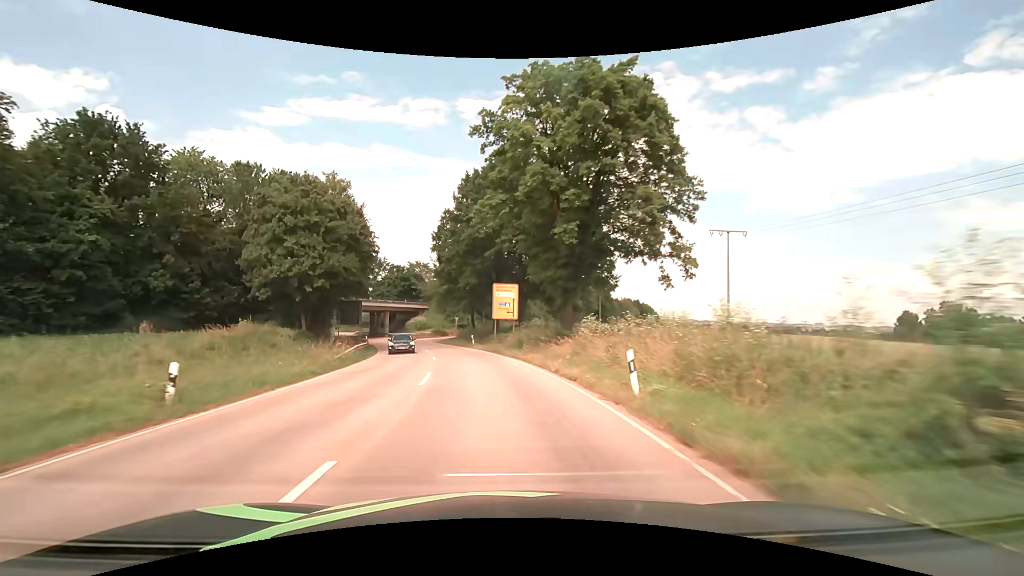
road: tertiary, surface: asphalt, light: Day
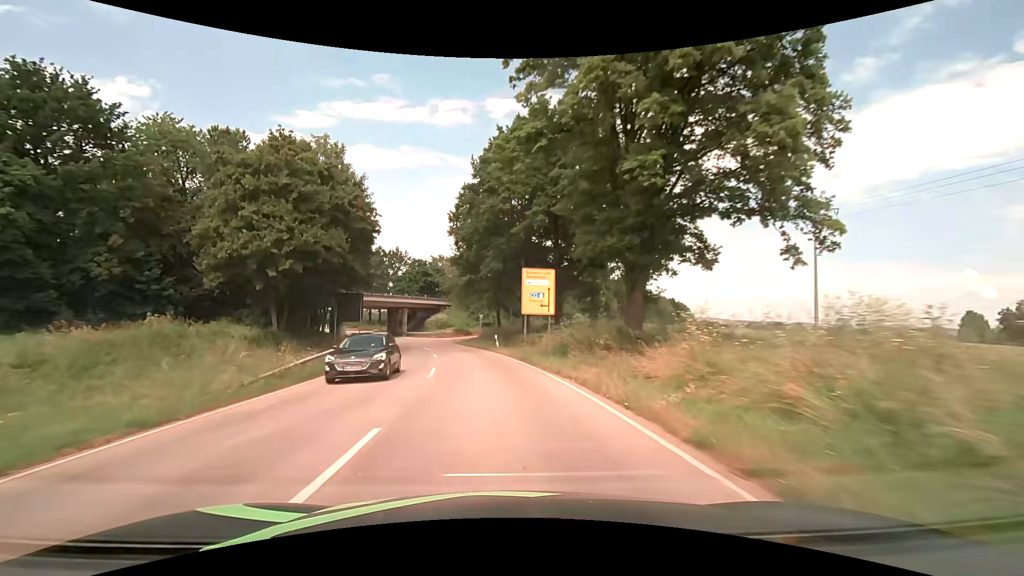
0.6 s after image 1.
(-0.3, +9.9) m; -3°
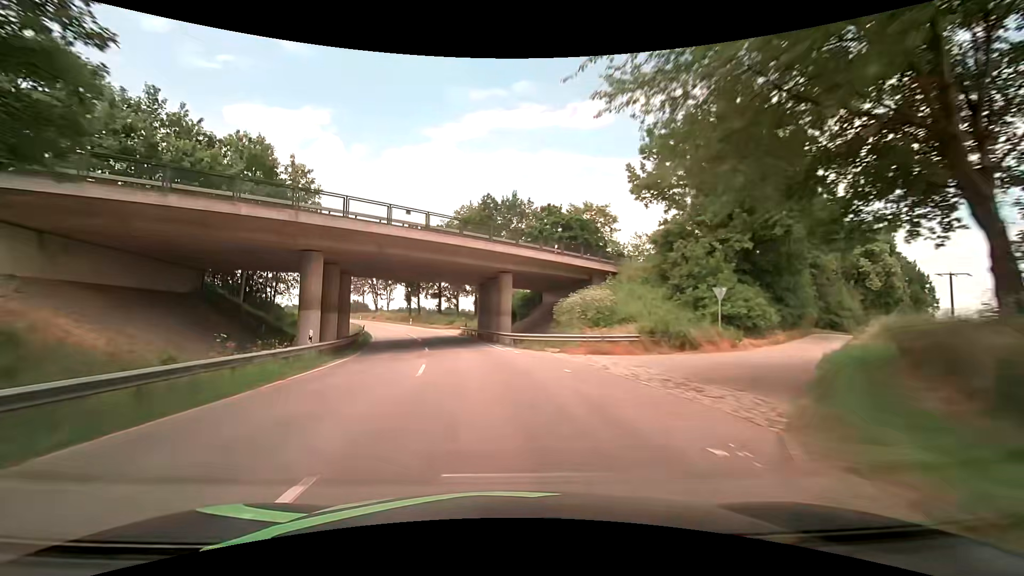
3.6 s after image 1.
(-7.3, +52.2) m; -15°
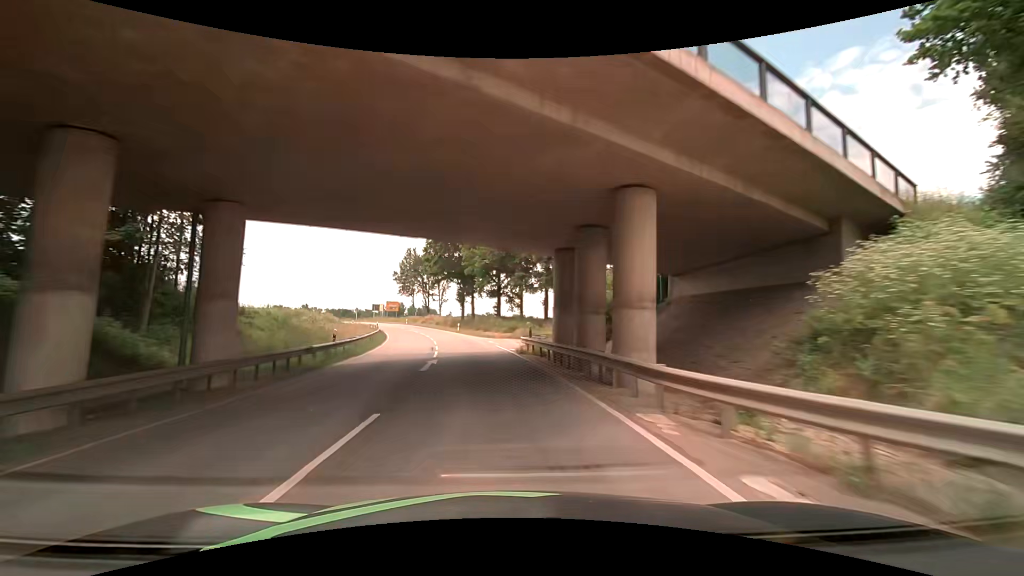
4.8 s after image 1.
(-1.7, +22.1) m; -8°
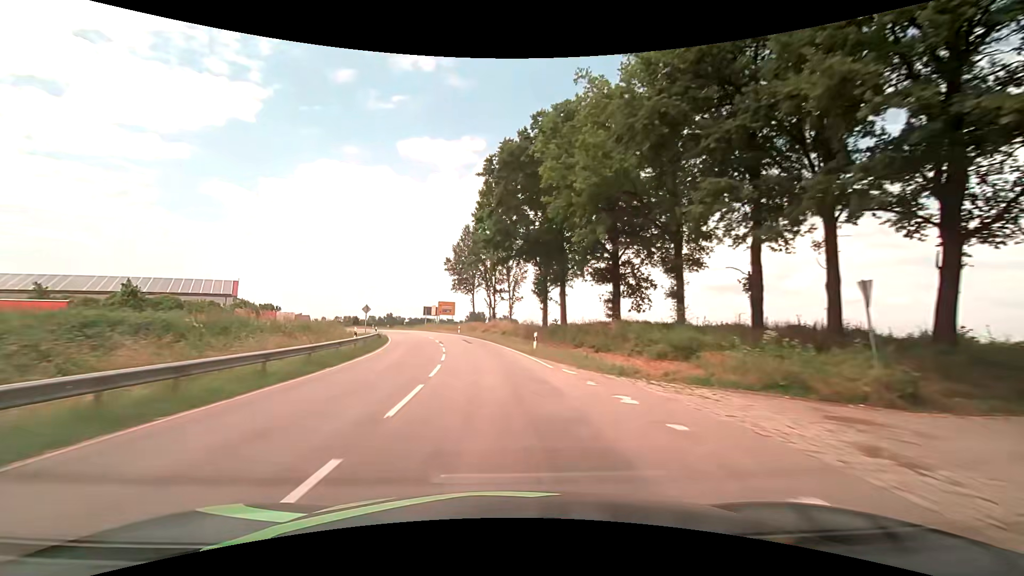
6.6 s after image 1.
(-2.5, +33.9) m; -9°
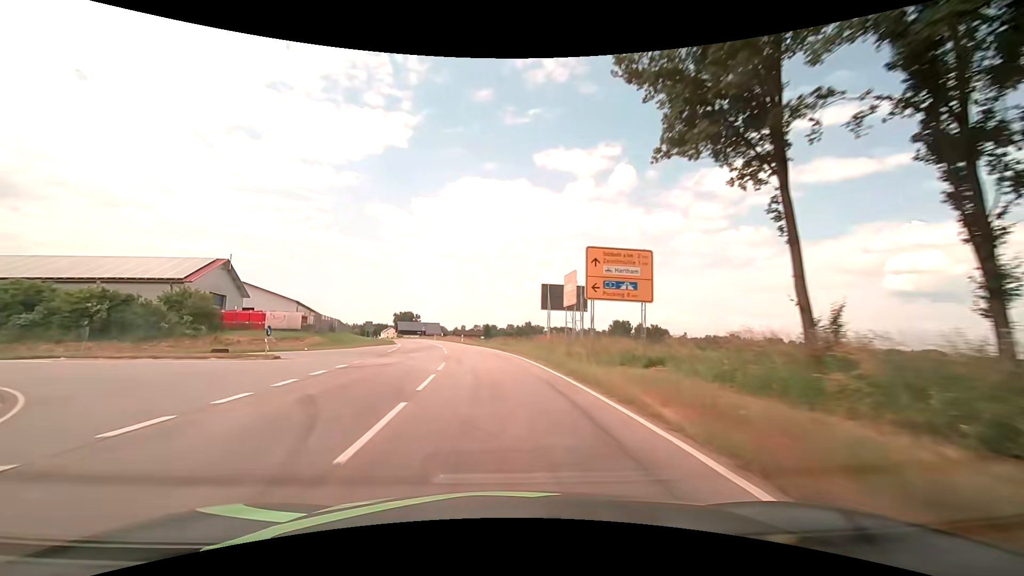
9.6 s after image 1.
(-8.5, +58.1) m; -16°
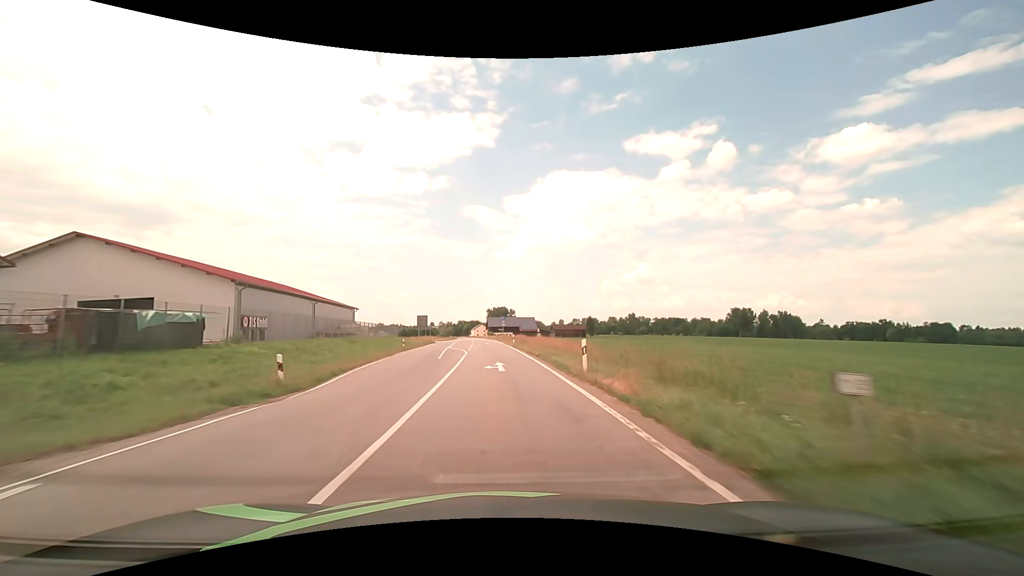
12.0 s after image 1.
(-4.9, +49.3) m; -11°
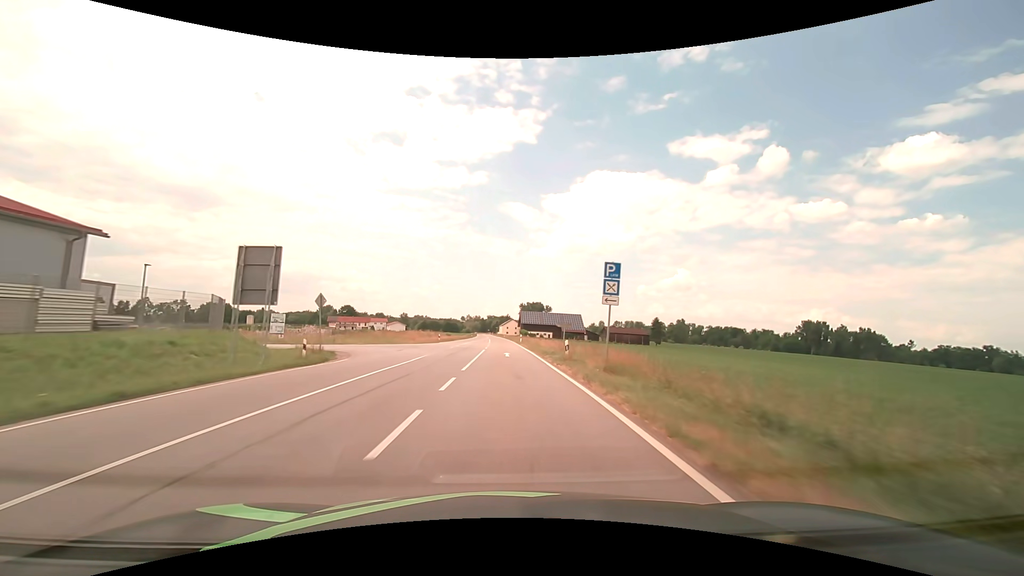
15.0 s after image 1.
(-3.6, +67.2) m; -4°
(0, +10) (0, +20) (0, +30) (0, +40) (-1, +50) (-1, +60) (-1, +70) (-1, +80) (-2, +90) (-2, +100) m
